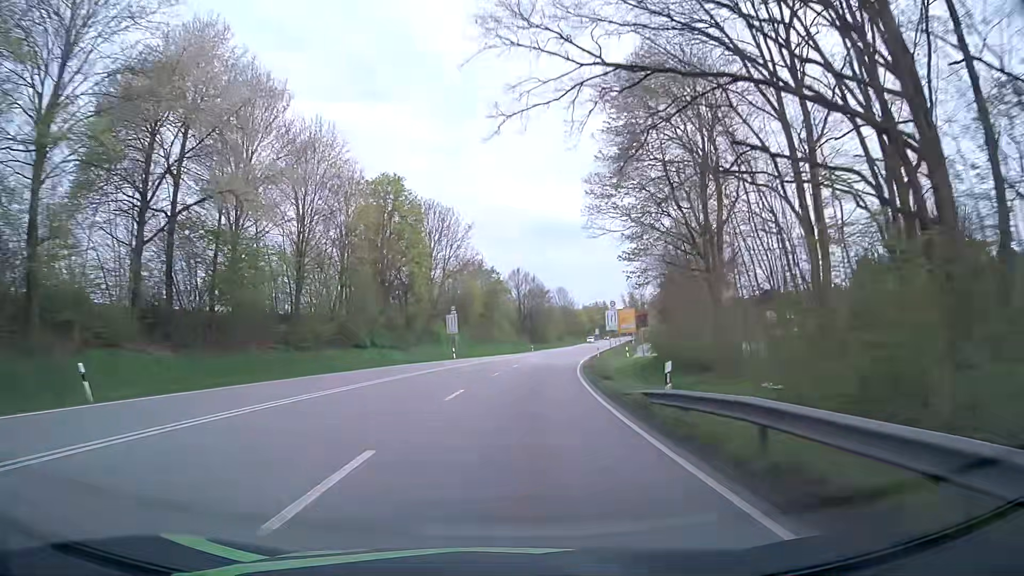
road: primary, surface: asphalt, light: Day
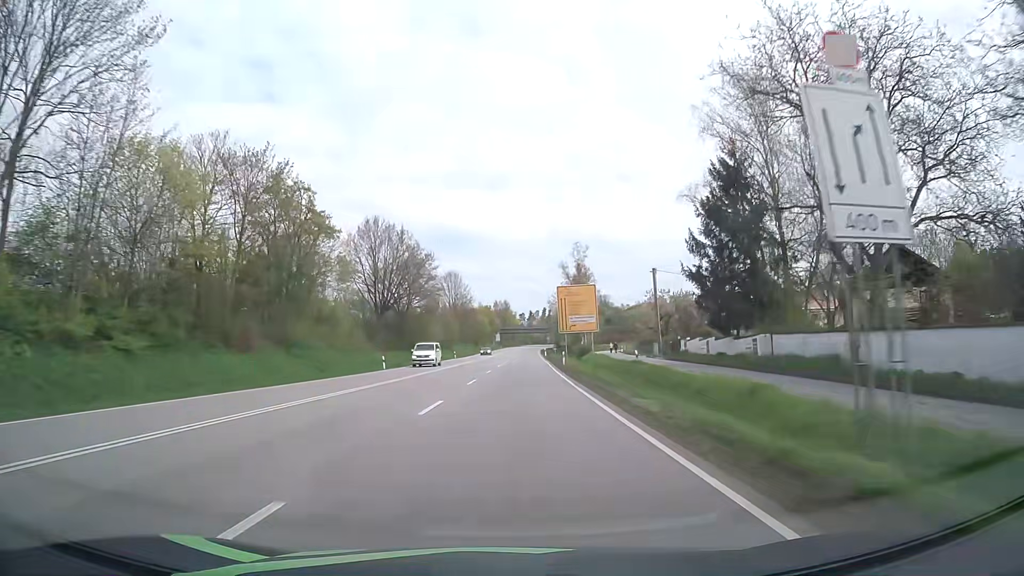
(+5.5, +62.2) m; +9°
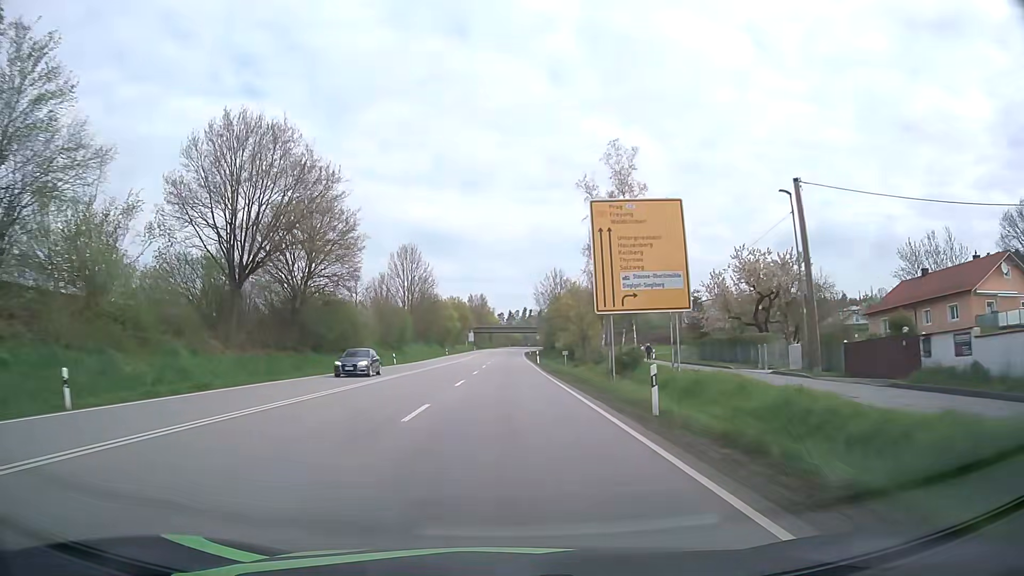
(+0.8, +37.4) m; +2°
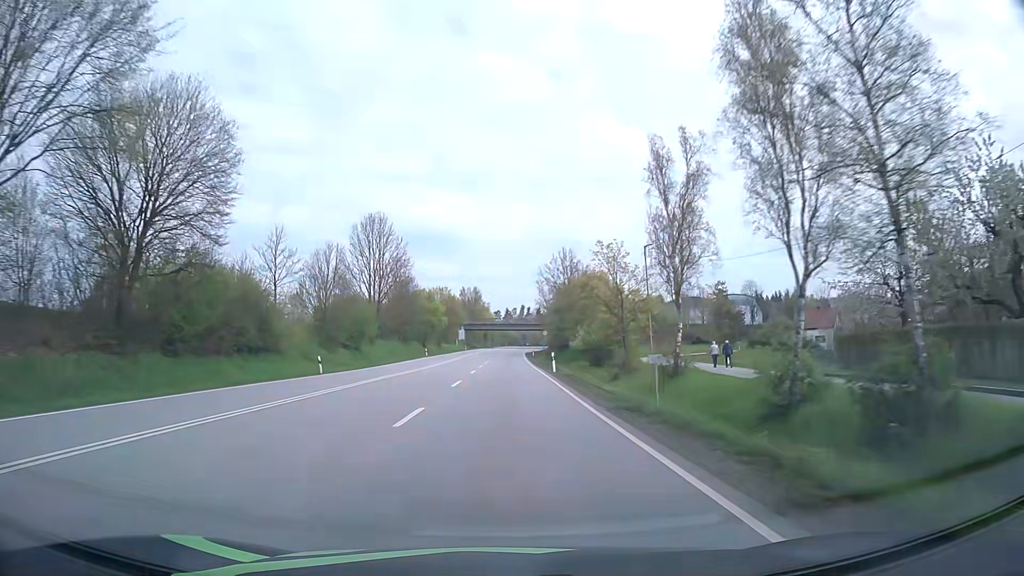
(+0.1, +25.0) m; 0°
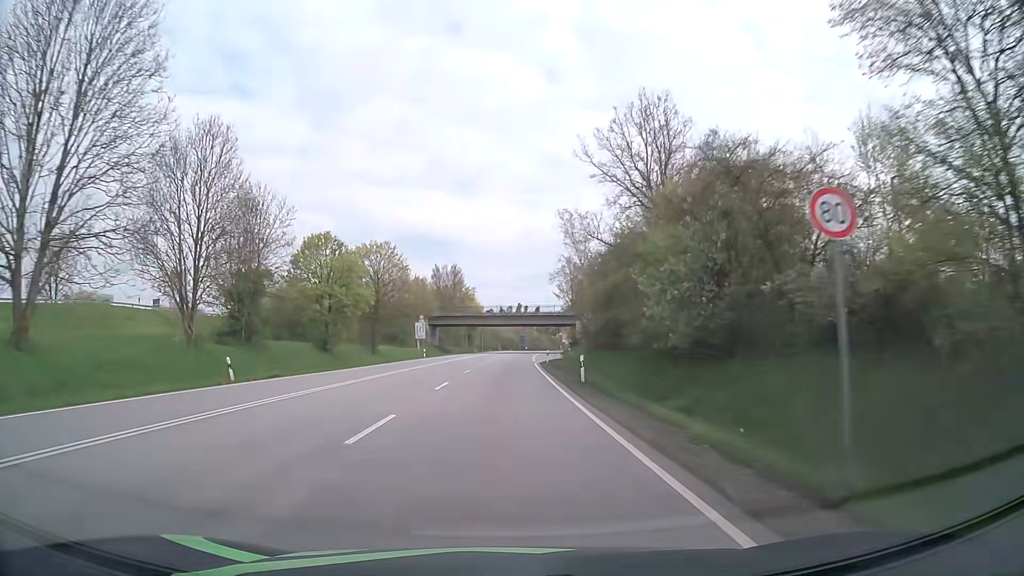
(+0.2, +62.4) m; 0°
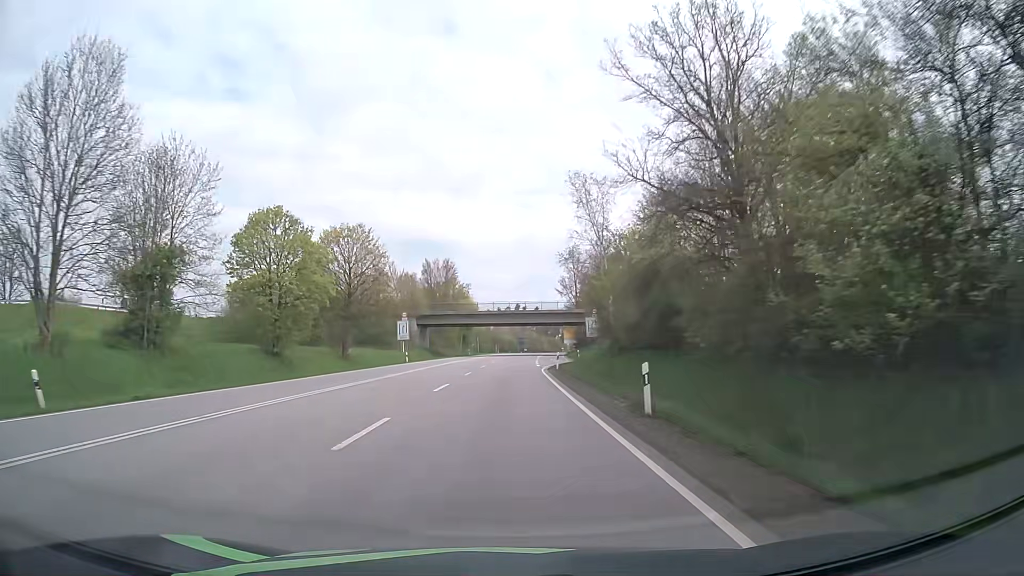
(0.0, +12.5) m; 0°
(0, +10) (0, +20) (0, +30) (0, +40) (0, +50) (+1, +60) (+1, +70) (+1, +80) (+2, +90) (+3, +100) m
